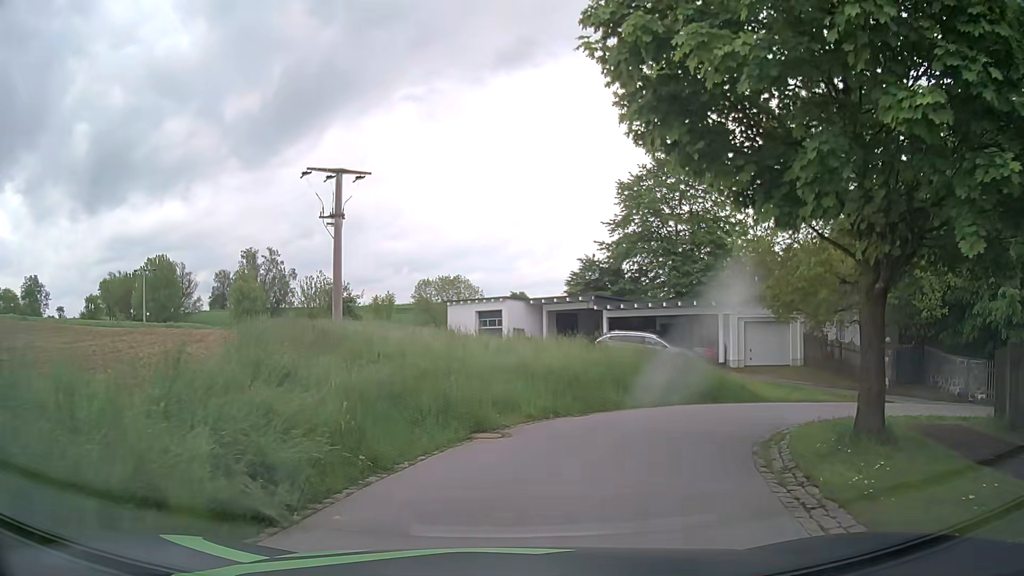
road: residential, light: Day
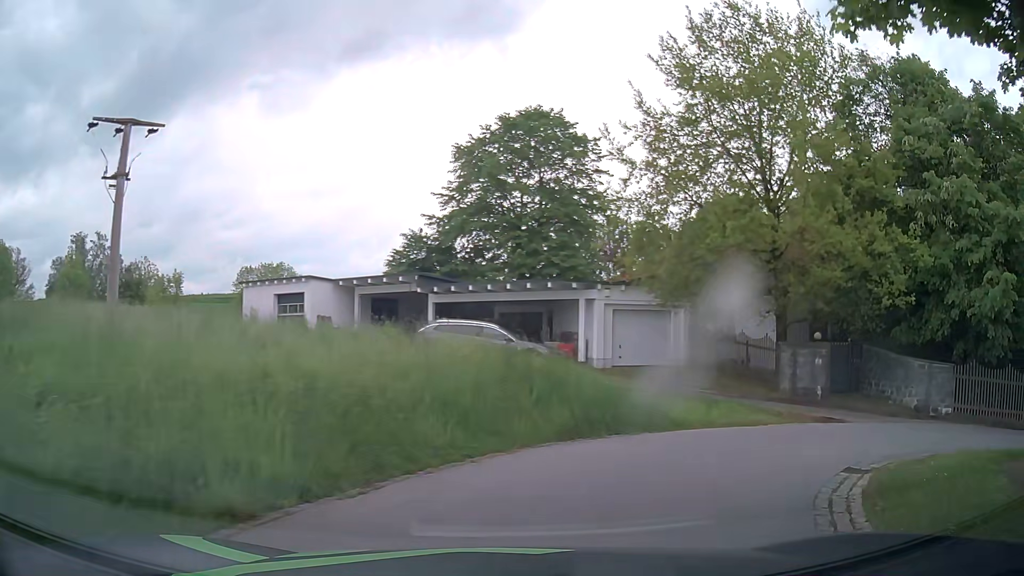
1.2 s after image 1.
(+0.6, +7.3) m; +14°
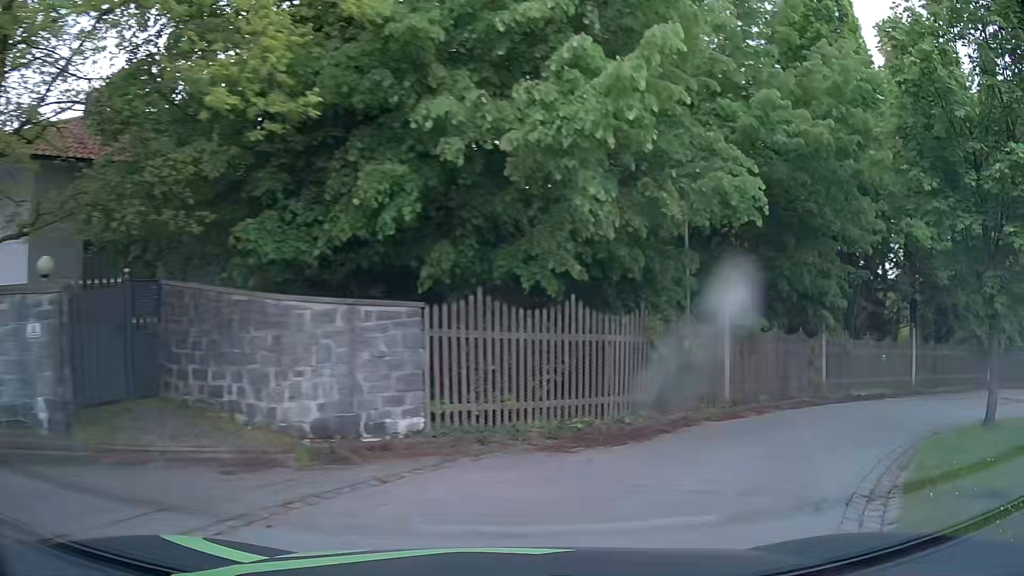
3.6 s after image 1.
(+5.7, +11.8) m; +56°
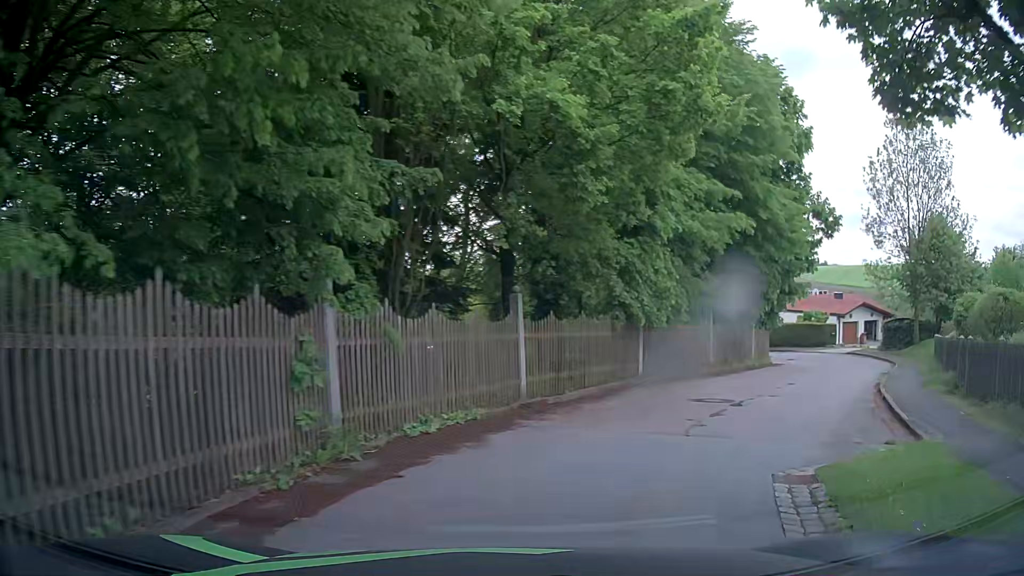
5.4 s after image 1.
(+3.9, +9.9) m; +39°
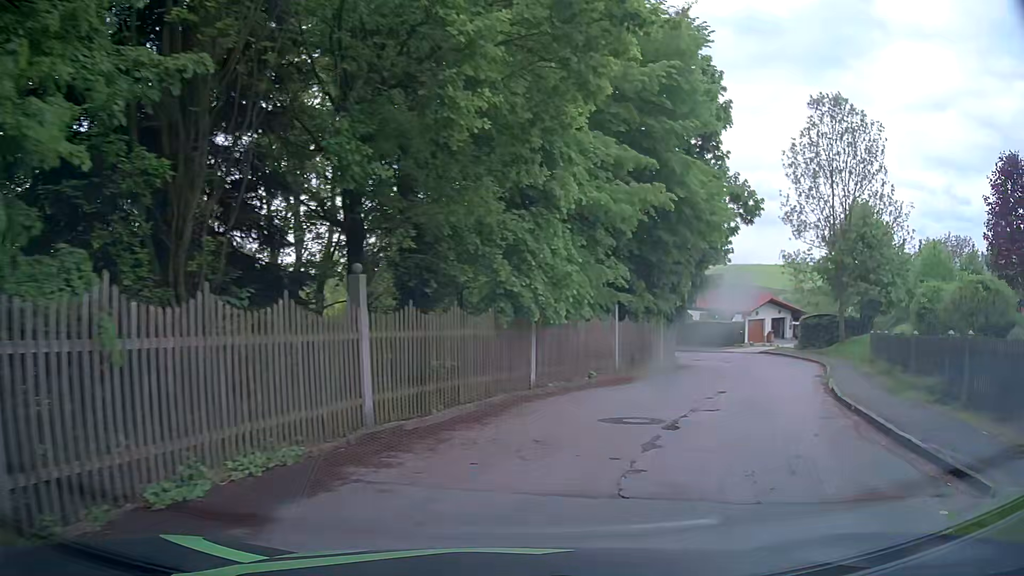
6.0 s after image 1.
(+0.3, +4.0) m; +7°
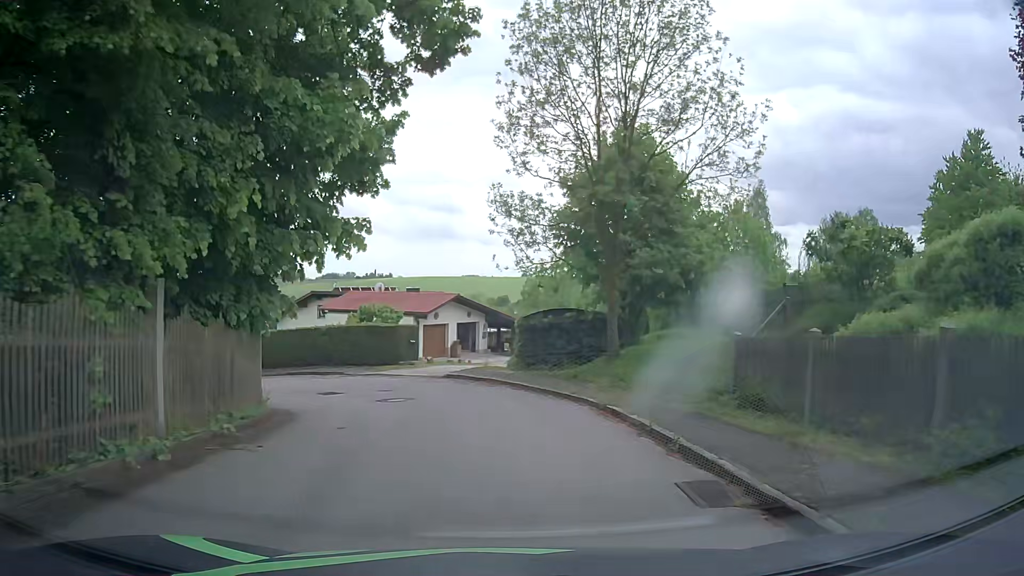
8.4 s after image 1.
(+6.0, +16.7) m; +30°
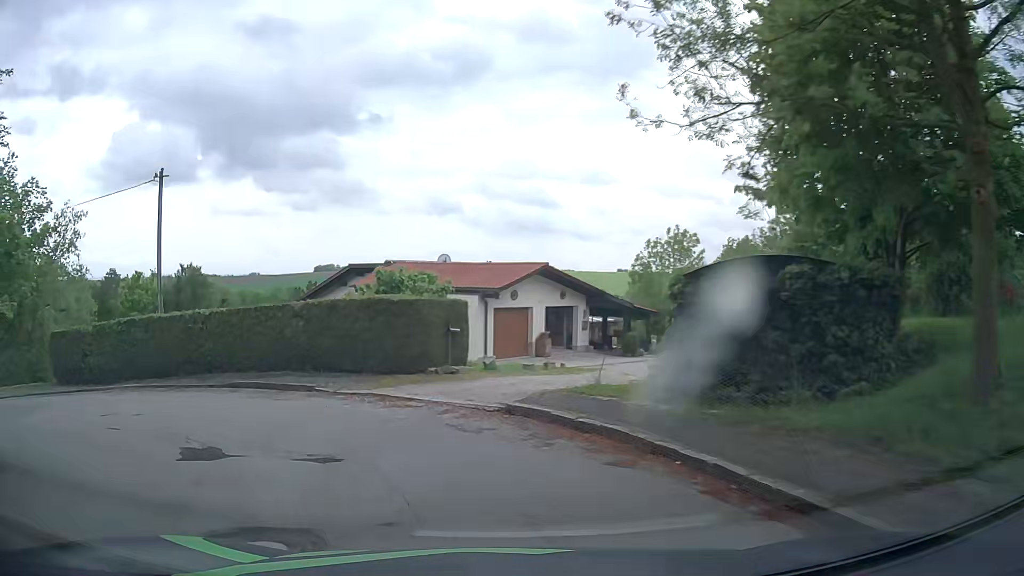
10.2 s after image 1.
(-0.3, +13.6) m; -8°
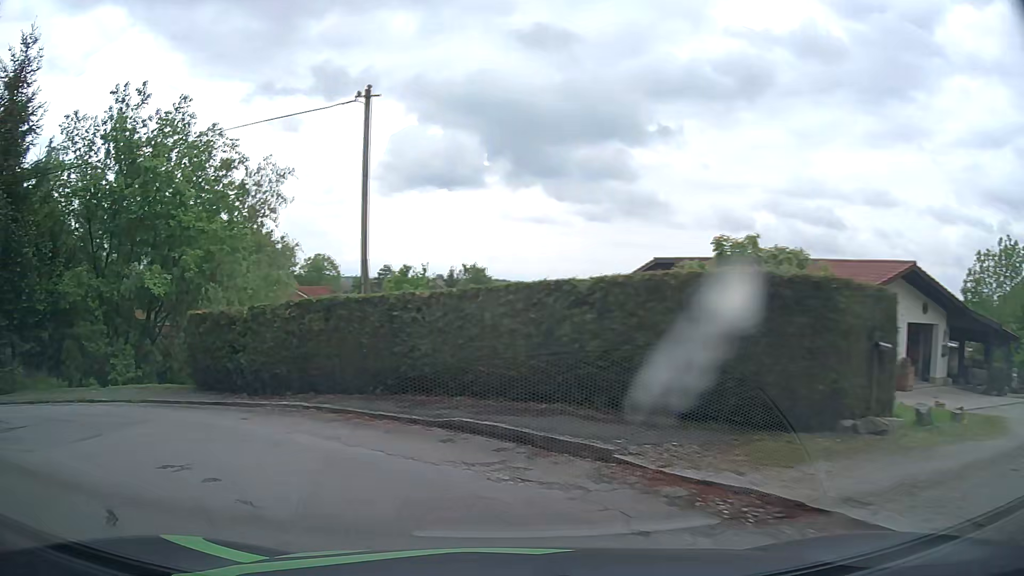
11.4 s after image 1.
(-1.5, +7.6) m; -26°
